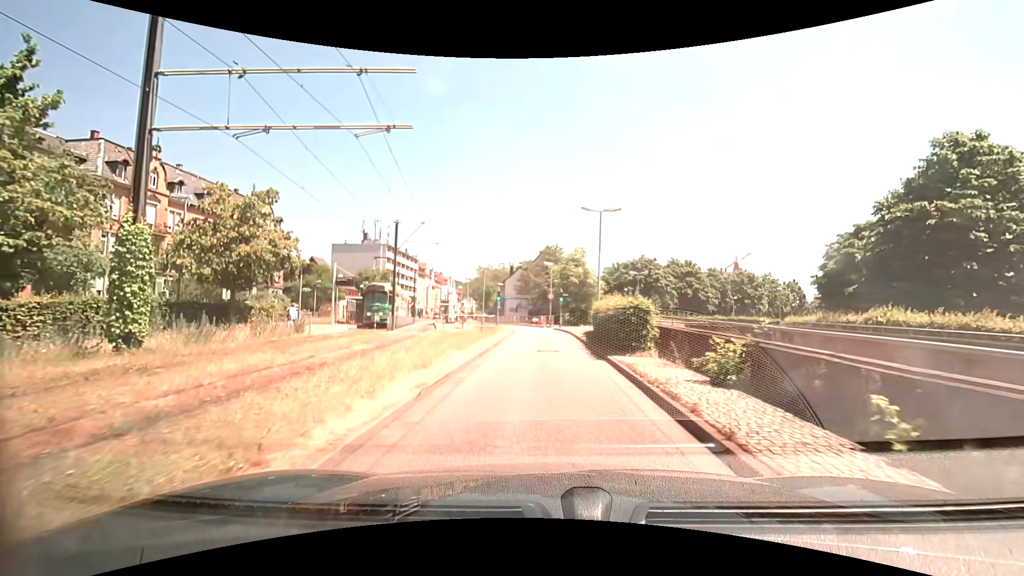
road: secondary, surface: asphalt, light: Day
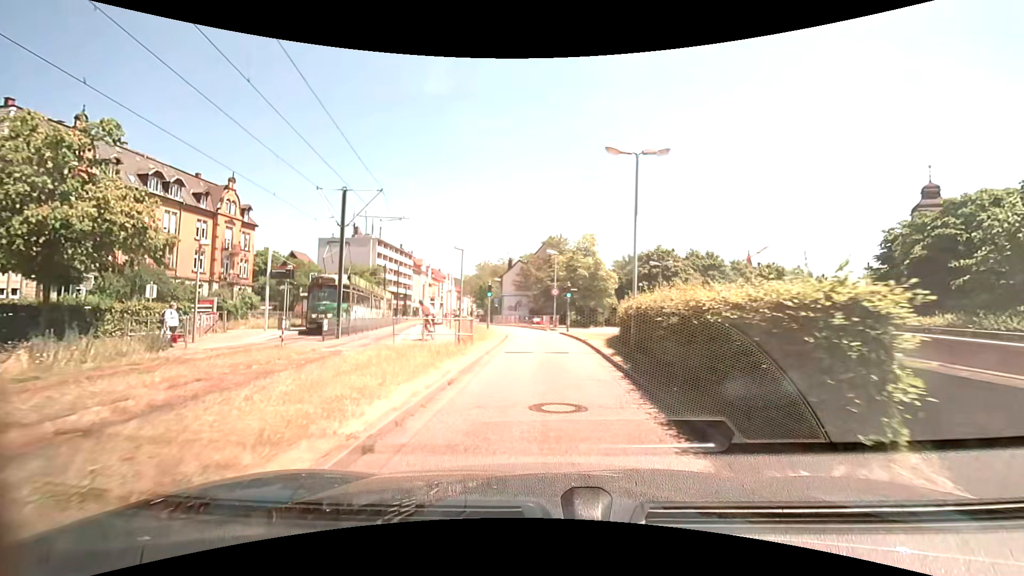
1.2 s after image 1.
(-0.1, +8.8) m; -1°
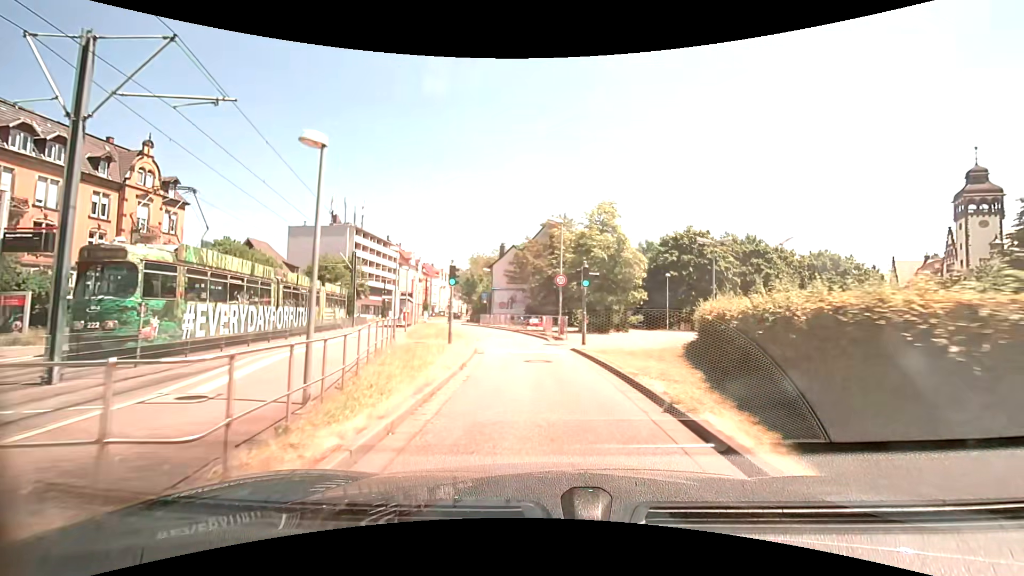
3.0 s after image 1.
(0.0, +13.5) m; 0°
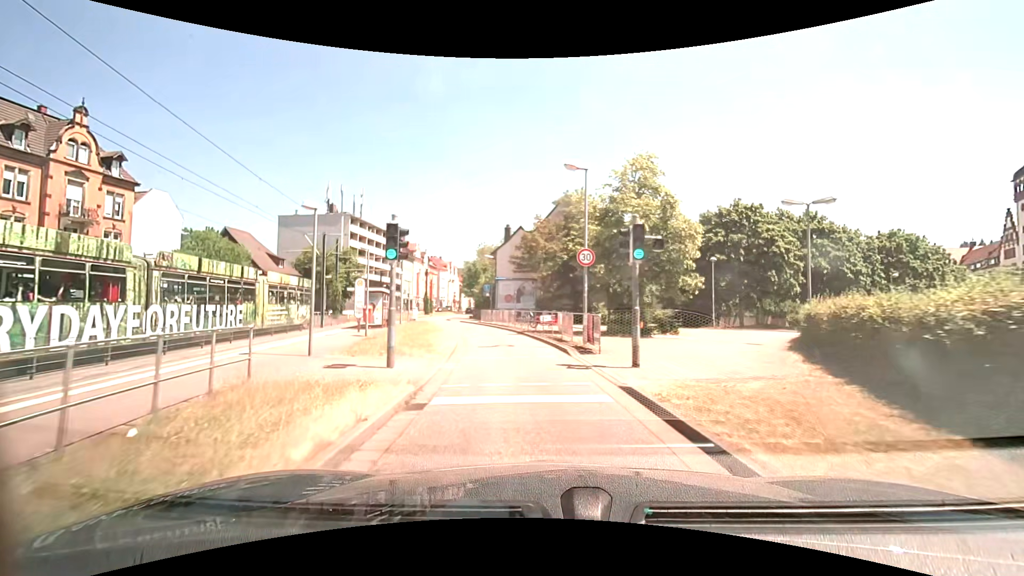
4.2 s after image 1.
(0.0, +9.1) m; -2°
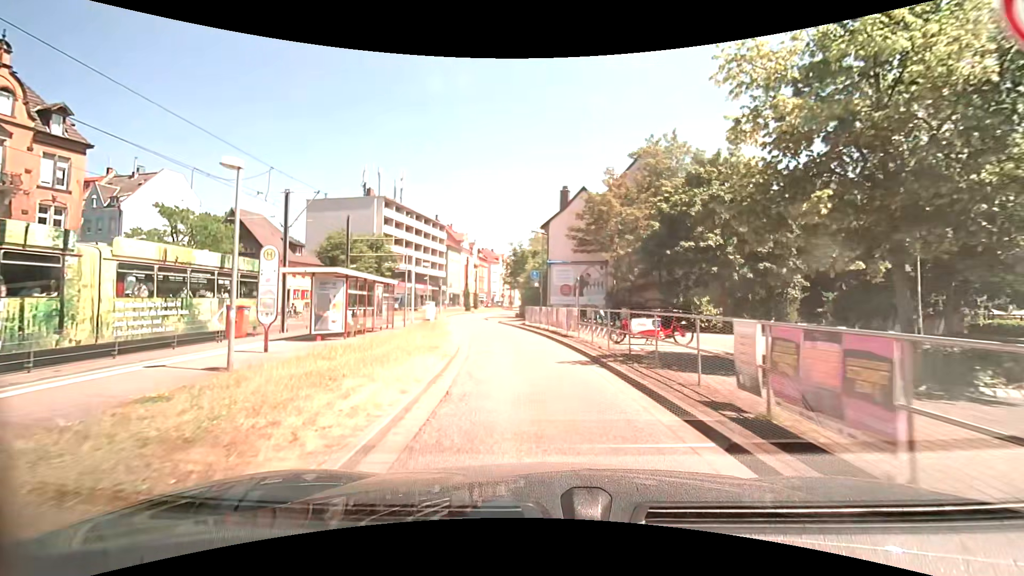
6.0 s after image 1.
(-0.8, +13.7) m; -6°
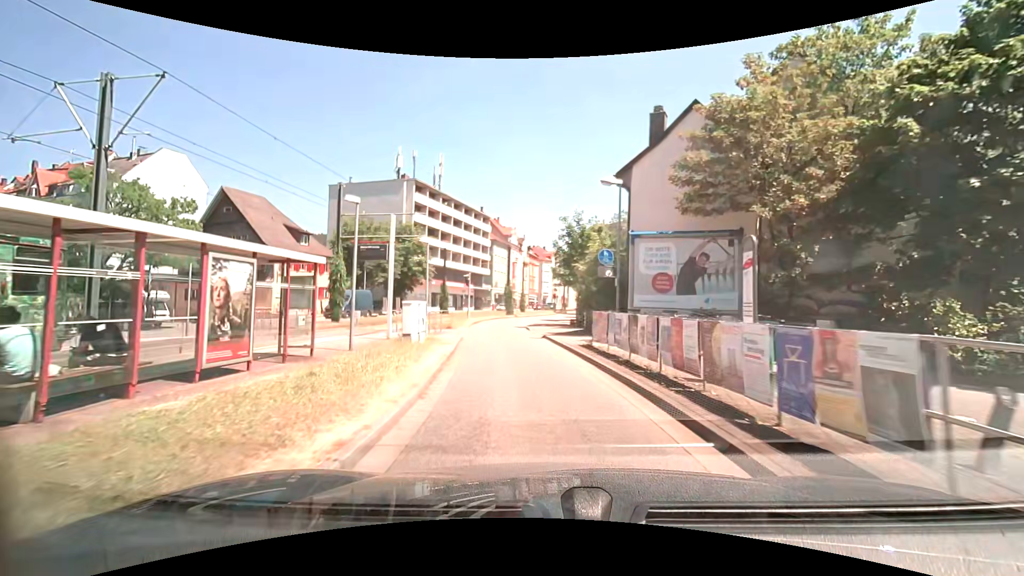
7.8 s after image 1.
(-0.9, +13.8) m; -7°
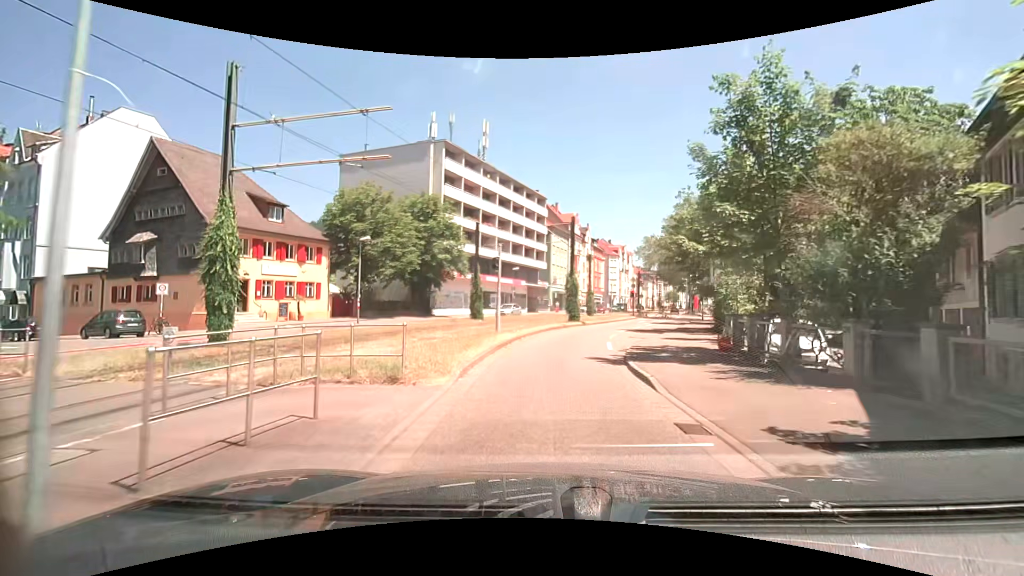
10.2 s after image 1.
(-1.2, +18.2) m; -6°
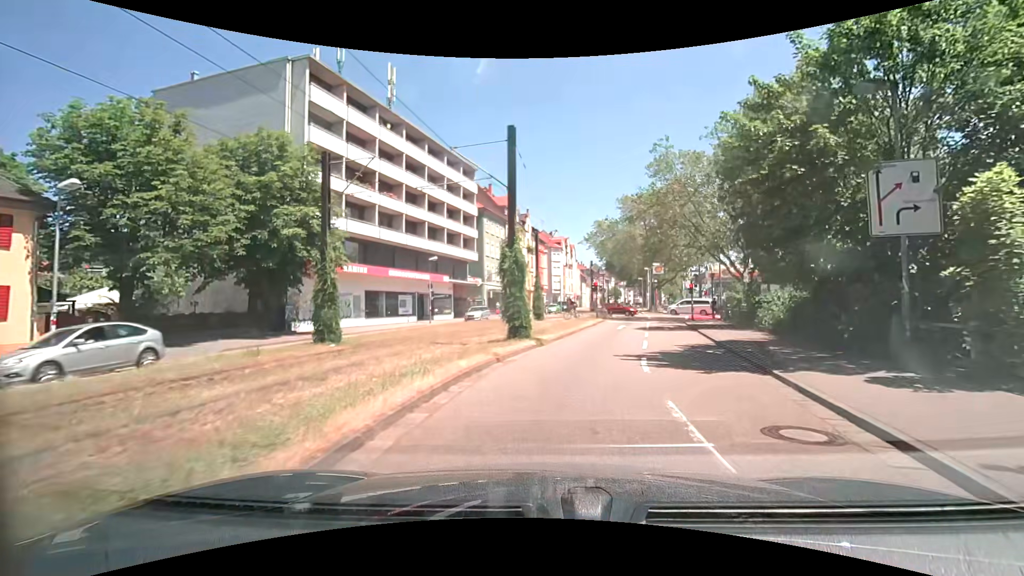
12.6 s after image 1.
(+0.6, +18.1) m; +7°
